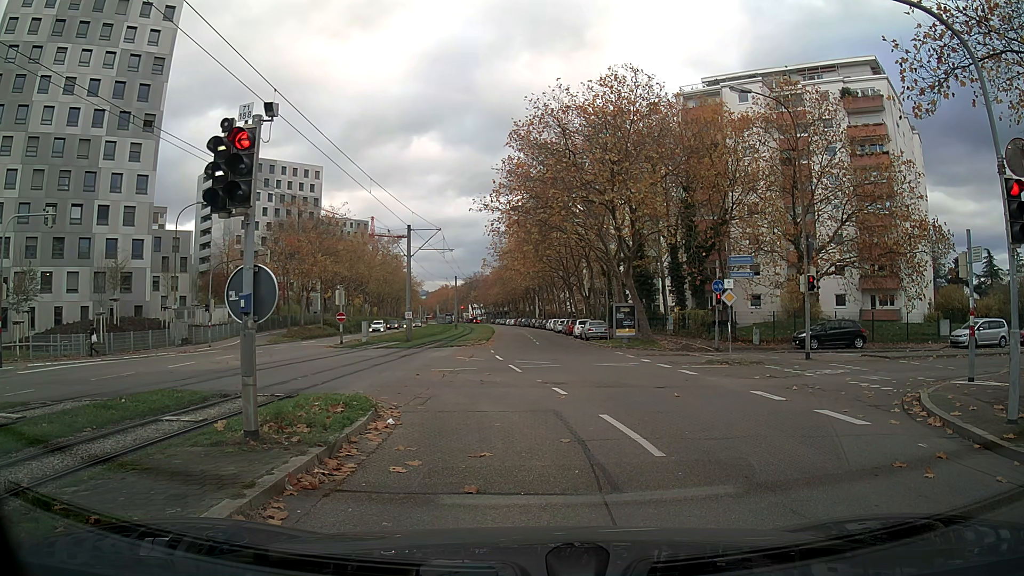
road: tertiary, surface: asphalt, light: Day
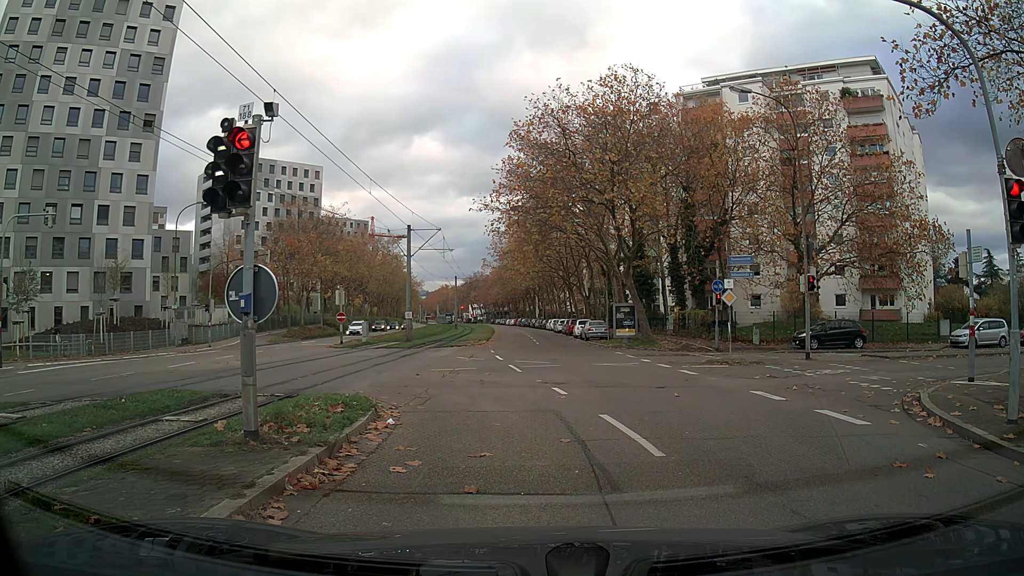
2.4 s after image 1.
(0.0, 0.0) m; 0°
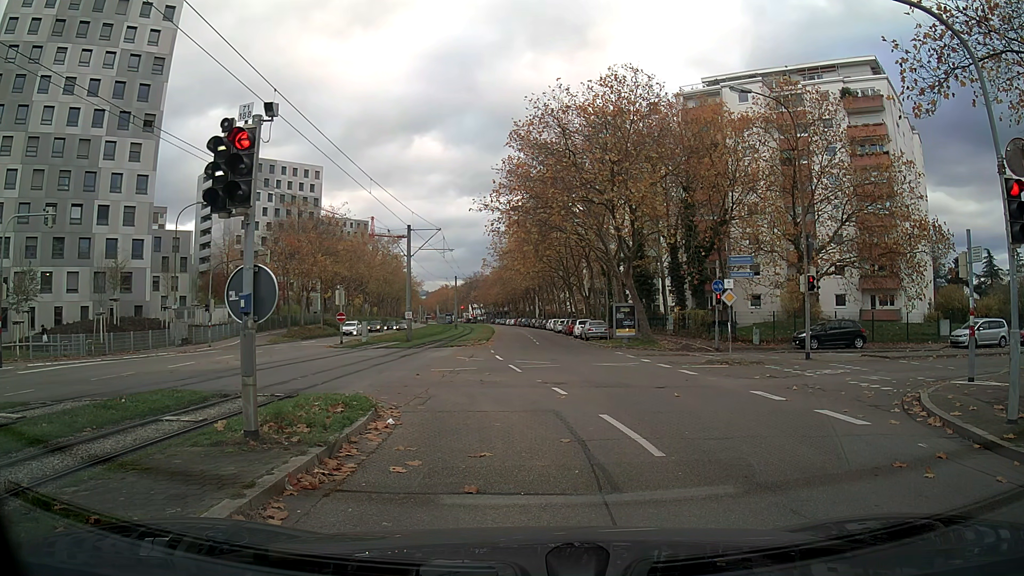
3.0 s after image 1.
(0.0, 0.0) m; 0°
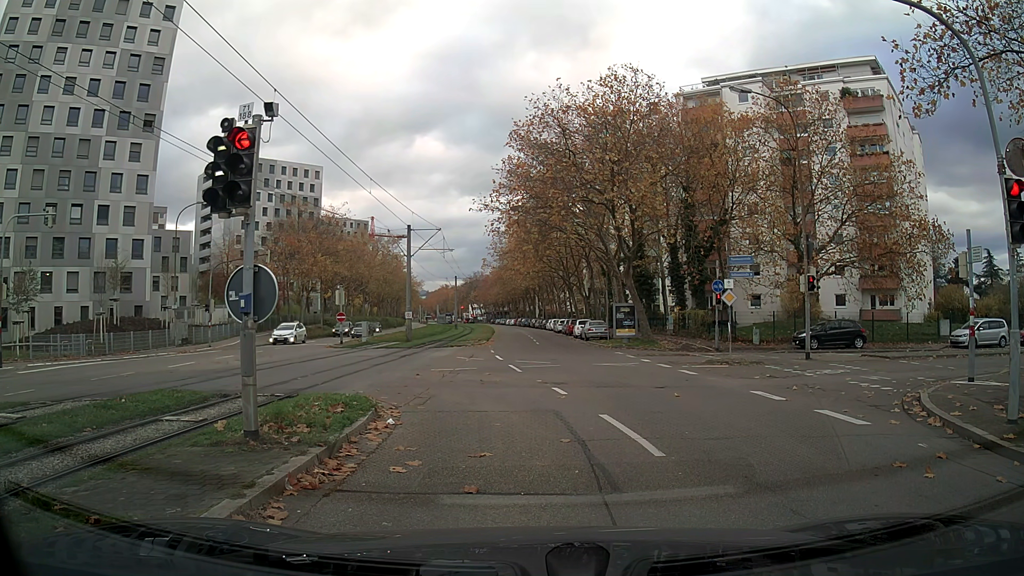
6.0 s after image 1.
(0.0, 0.0) m; 0°
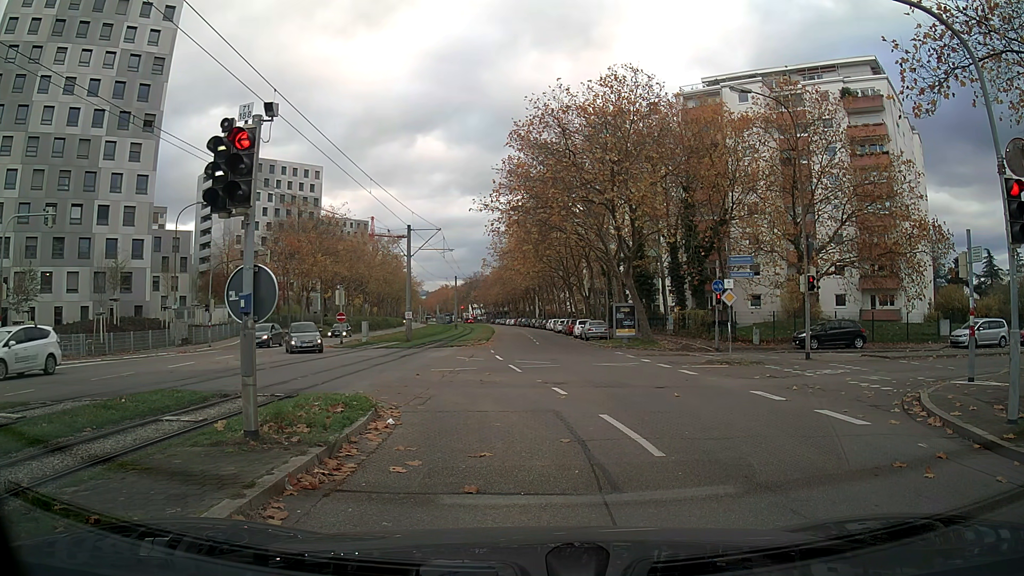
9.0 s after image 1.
(0.0, 0.0) m; 0°
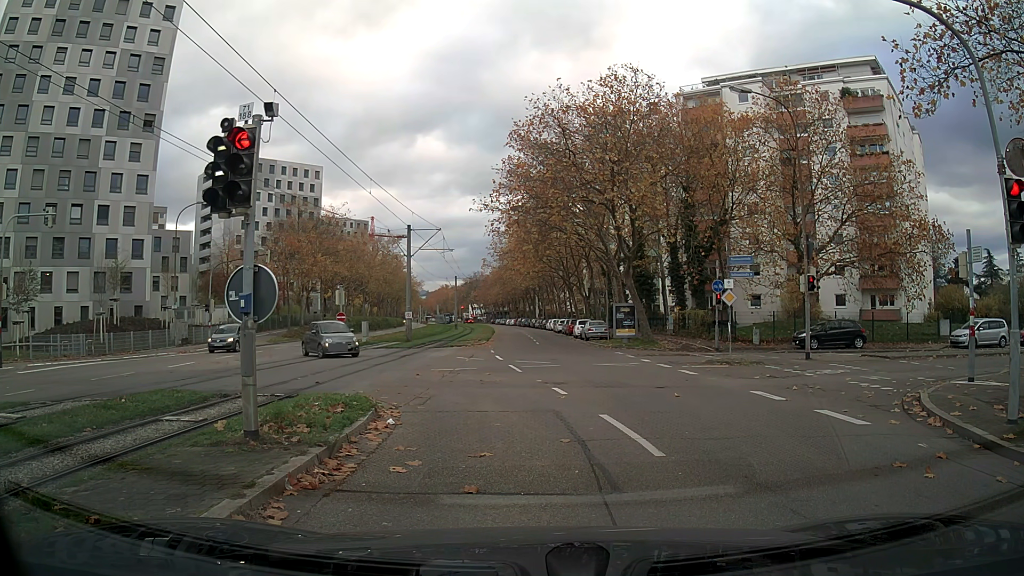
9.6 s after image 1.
(0.0, 0.0) m; 0°
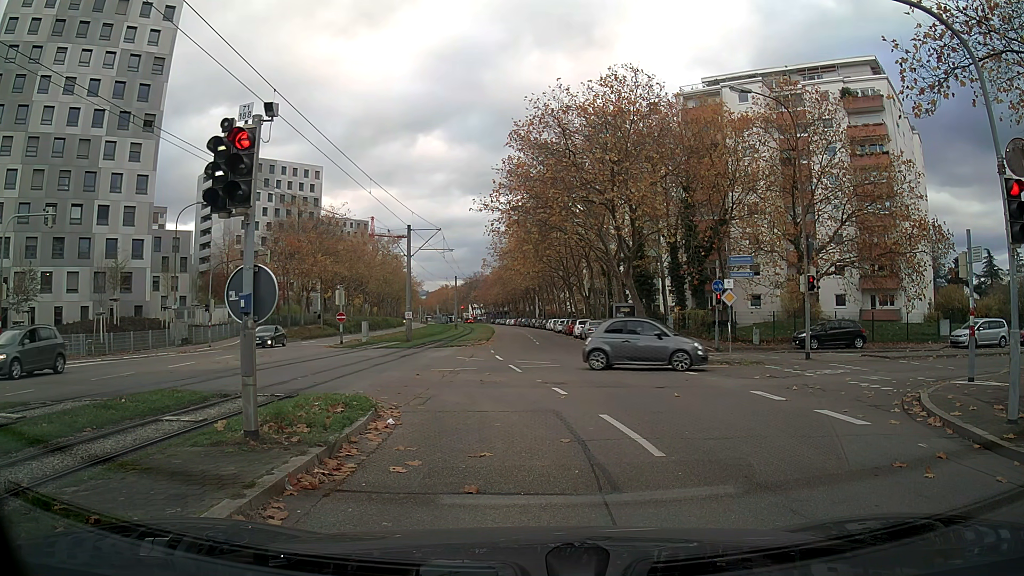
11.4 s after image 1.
(0.0, 0.0) m; 0°
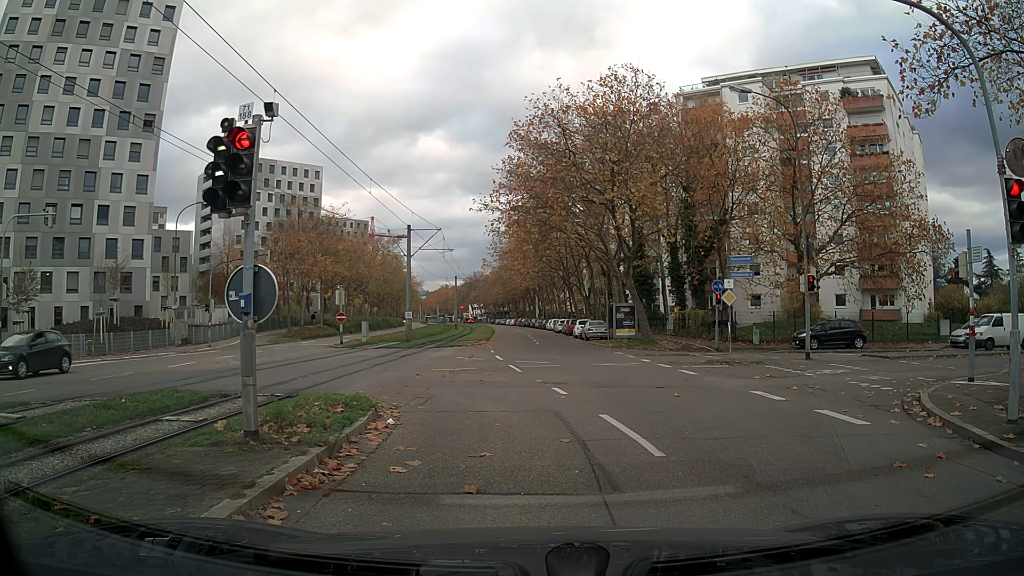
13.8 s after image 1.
(0.0, 0.0) m; 0°
